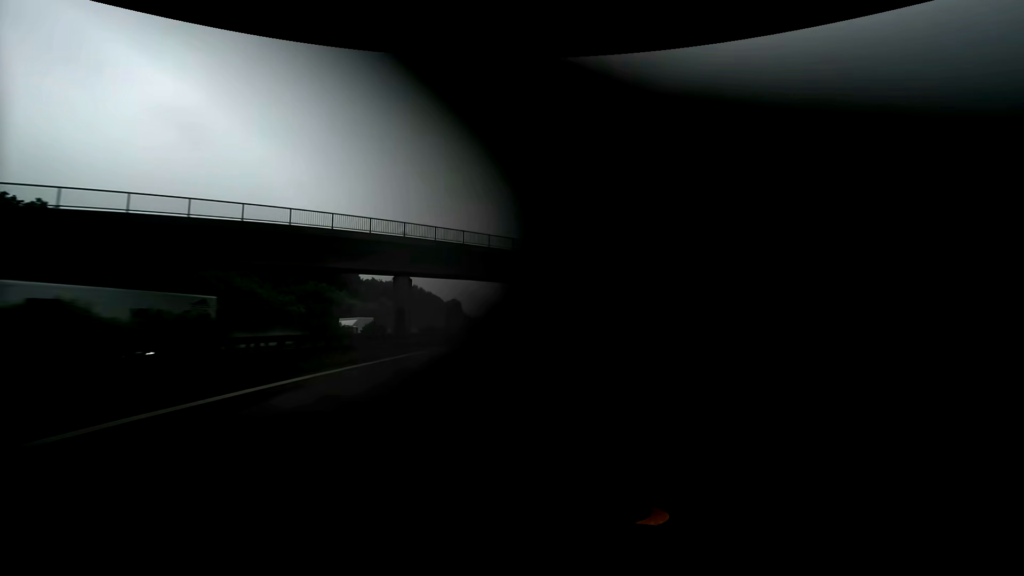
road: motorway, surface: asphalt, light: Day
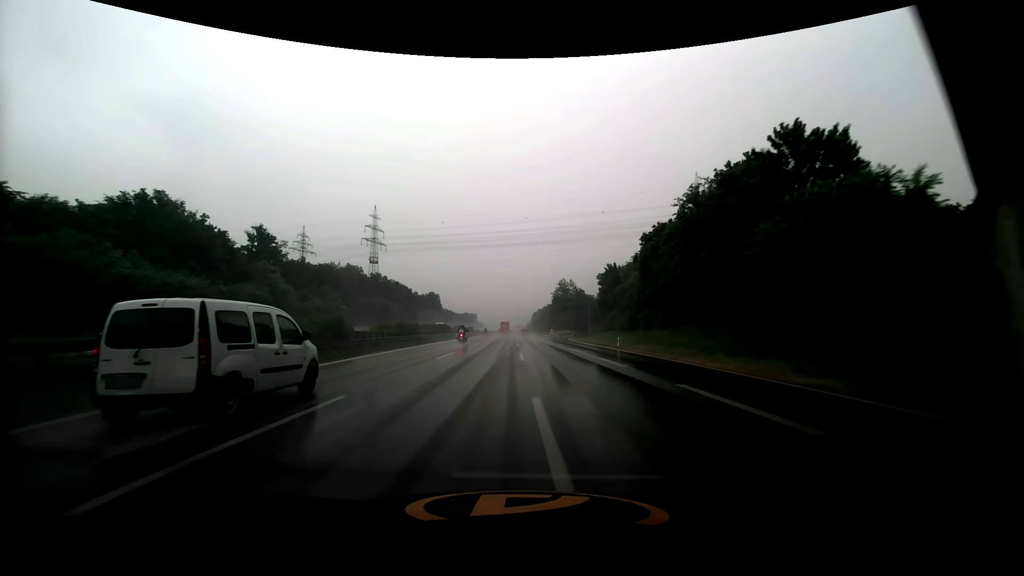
(+0.7, +49.6) m; +1°
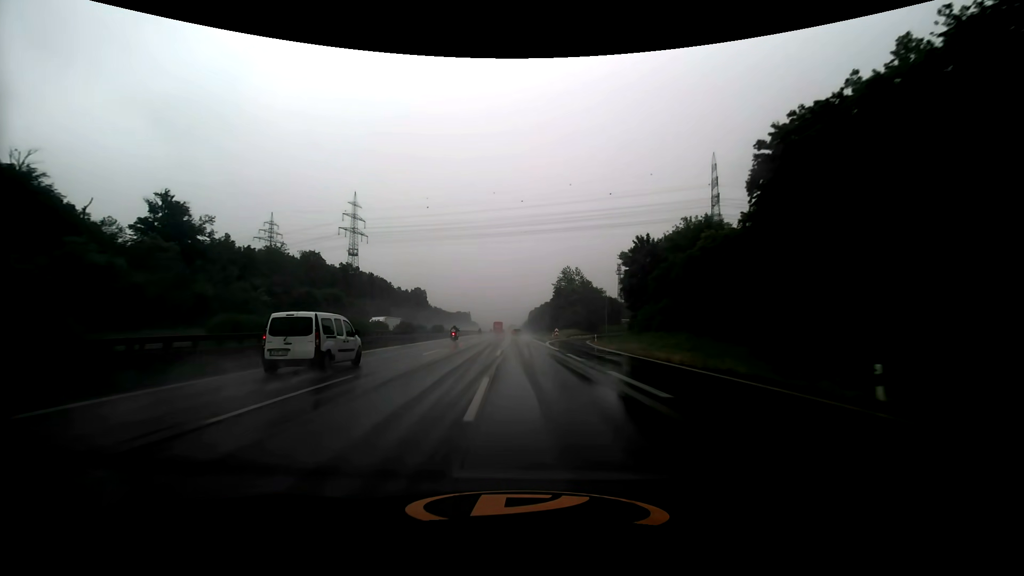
(+0.2, +32.6) m; 0°
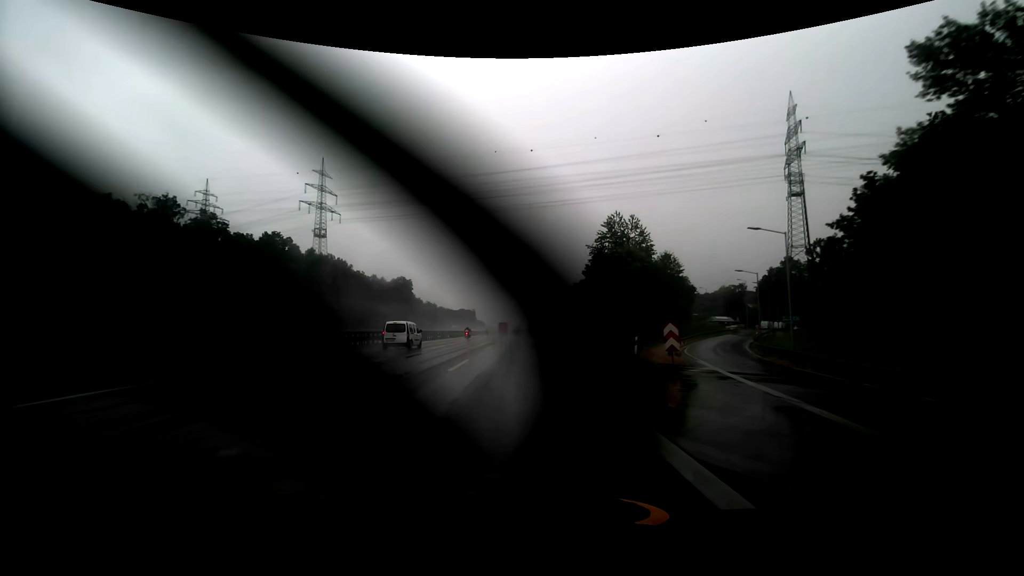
(-0.5, +63.7) m; -1°
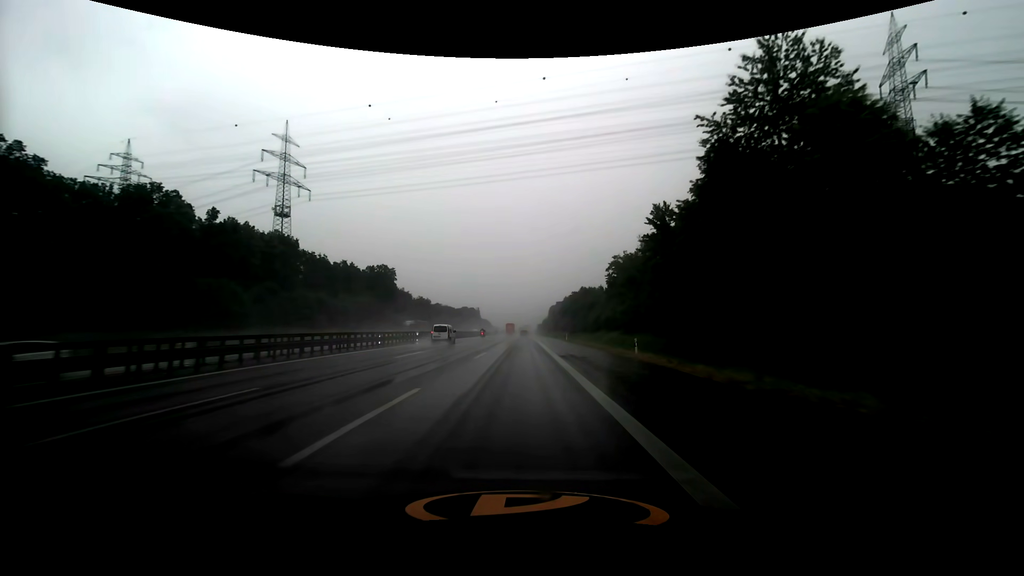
(-0.6, +47.0) m; -1°
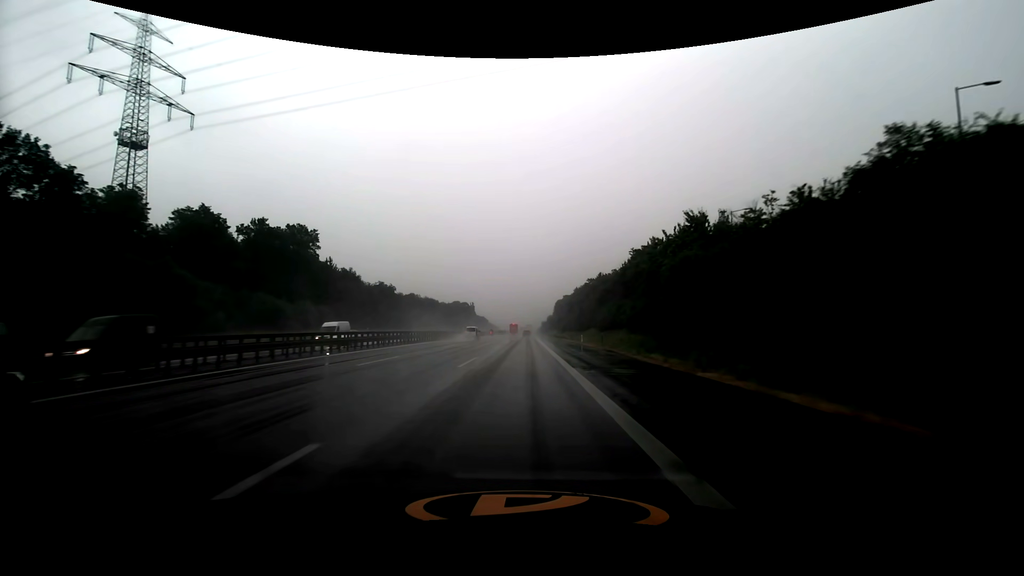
(0.0, +77.9) m; 0°
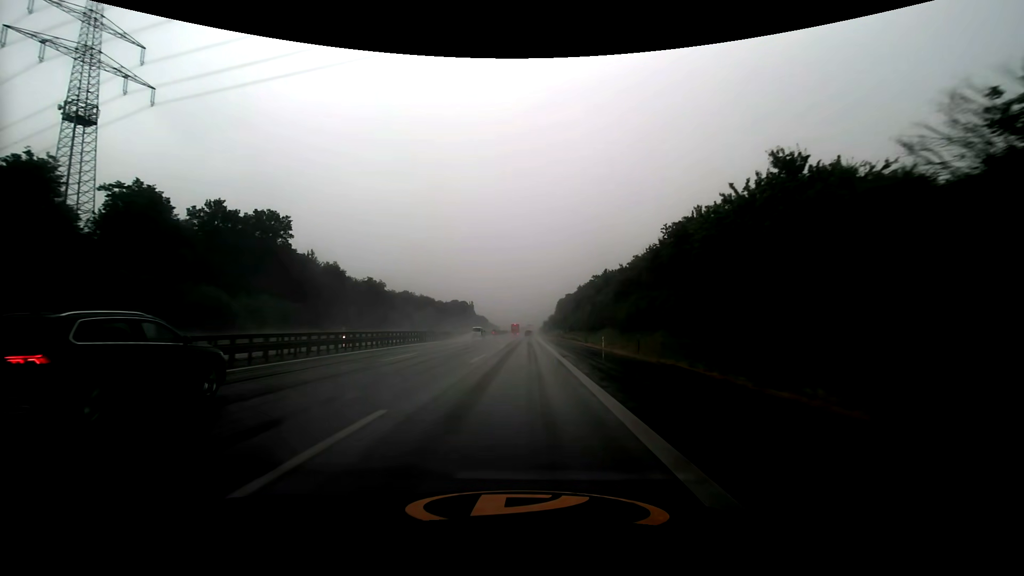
(0.0, +15.6) m; 0°
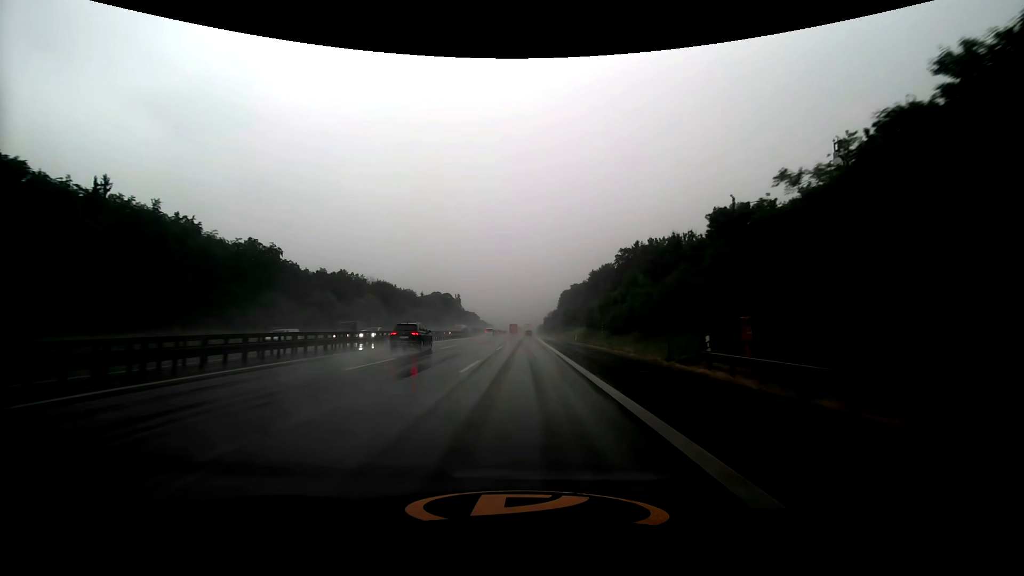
(+0.3, +77.2) m; +1°
(0, +10) (0, +20) (0, +30) (0, +40) (0, +50) (0, +60) (0, +70) (0, +80) (0, +90) (0, +100) m
